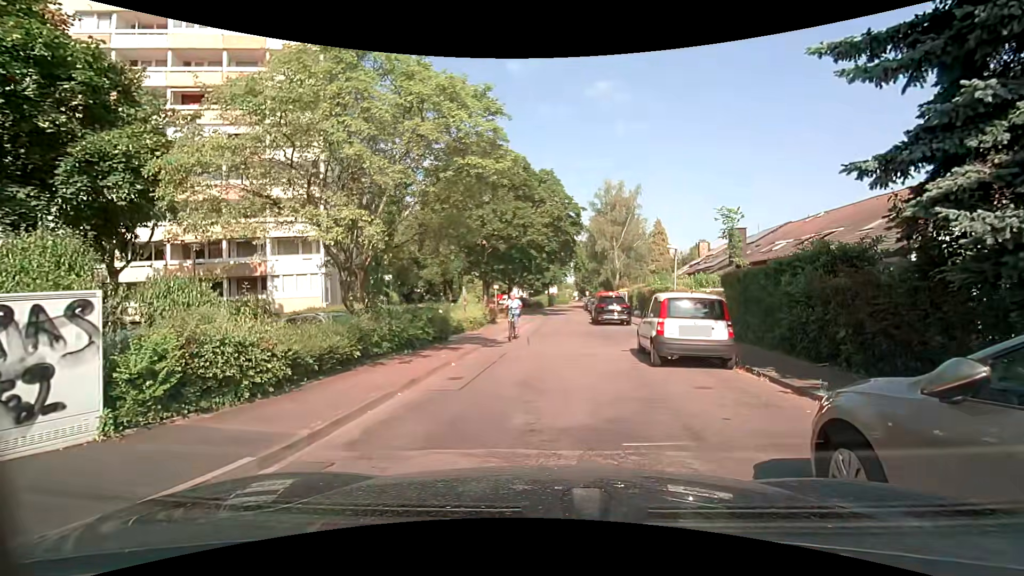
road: residential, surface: asphalt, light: Day
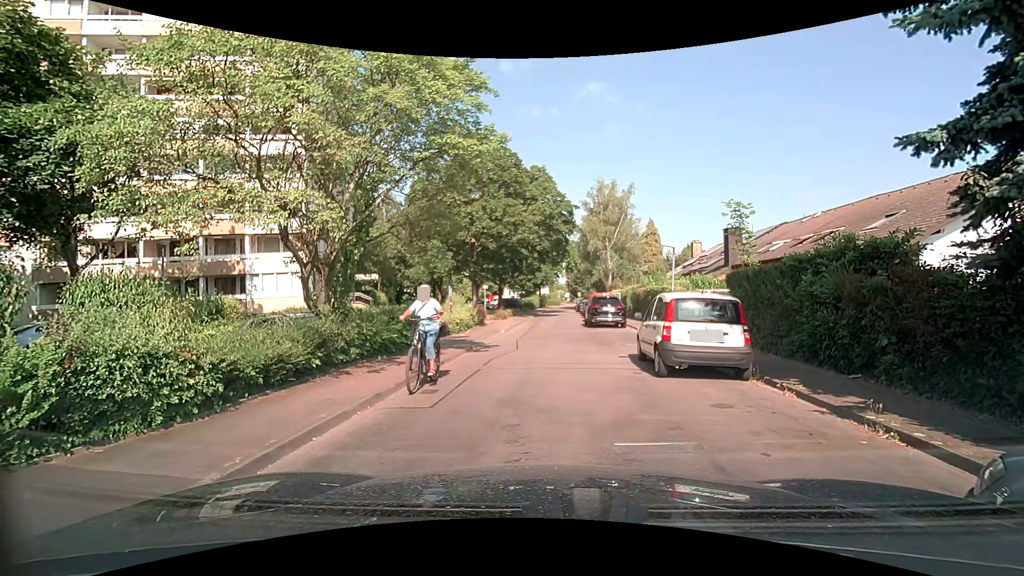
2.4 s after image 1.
(-0.1, +1.2) m; -2°
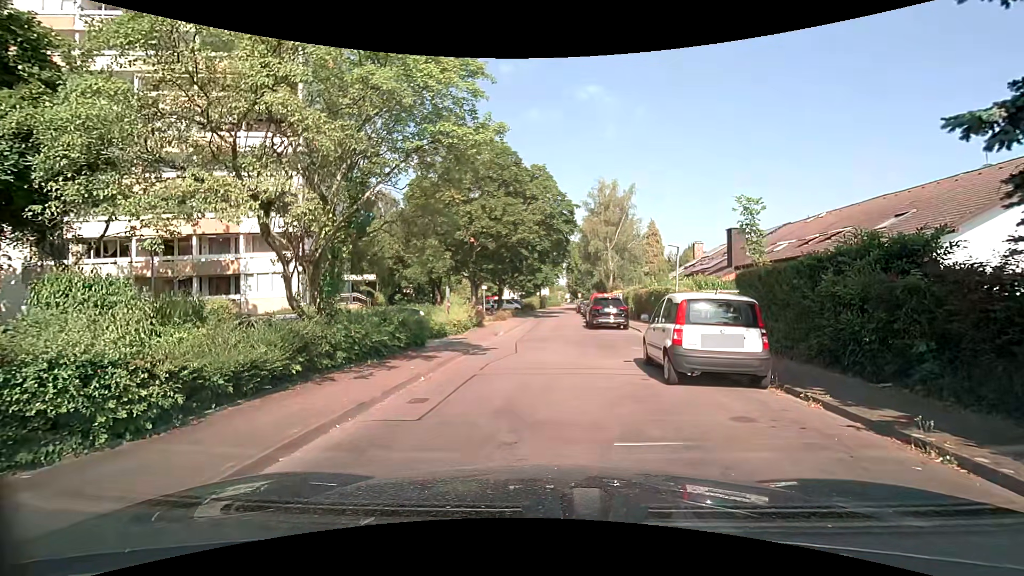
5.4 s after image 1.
(0.0, +0.8) m; 0°
